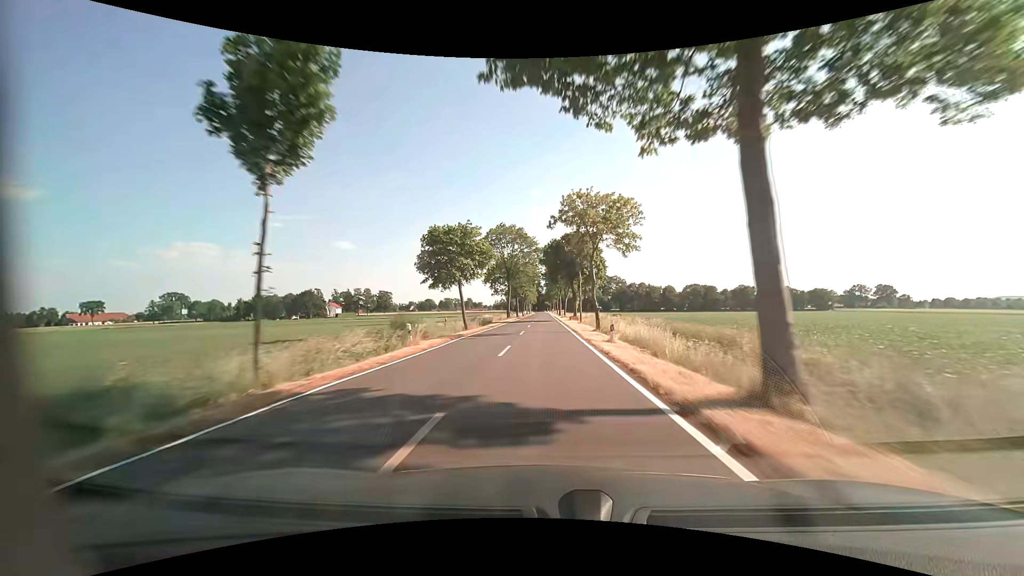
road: tertiary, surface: asphalt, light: Day
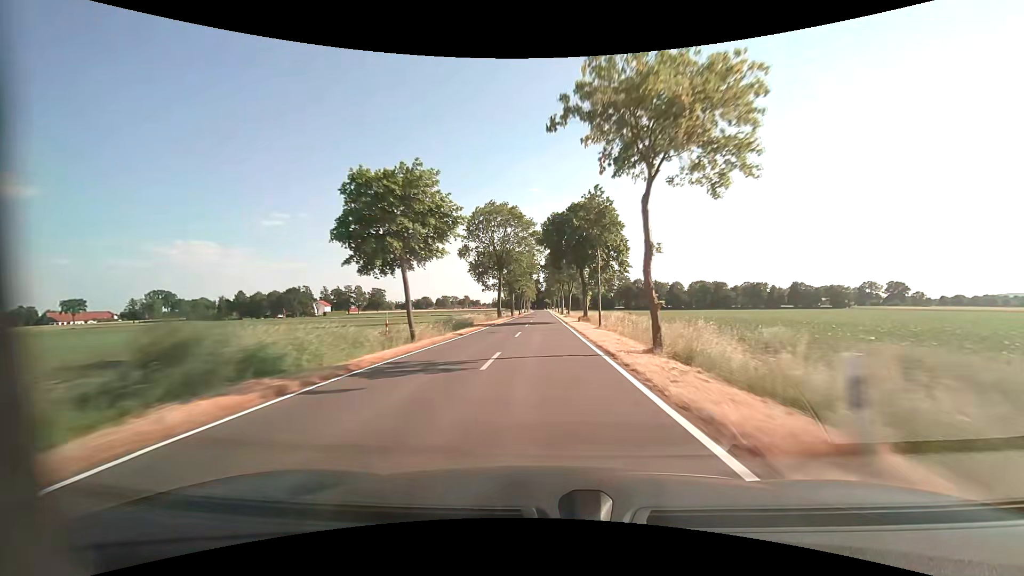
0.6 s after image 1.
(0.0, +15.8) m; 0°
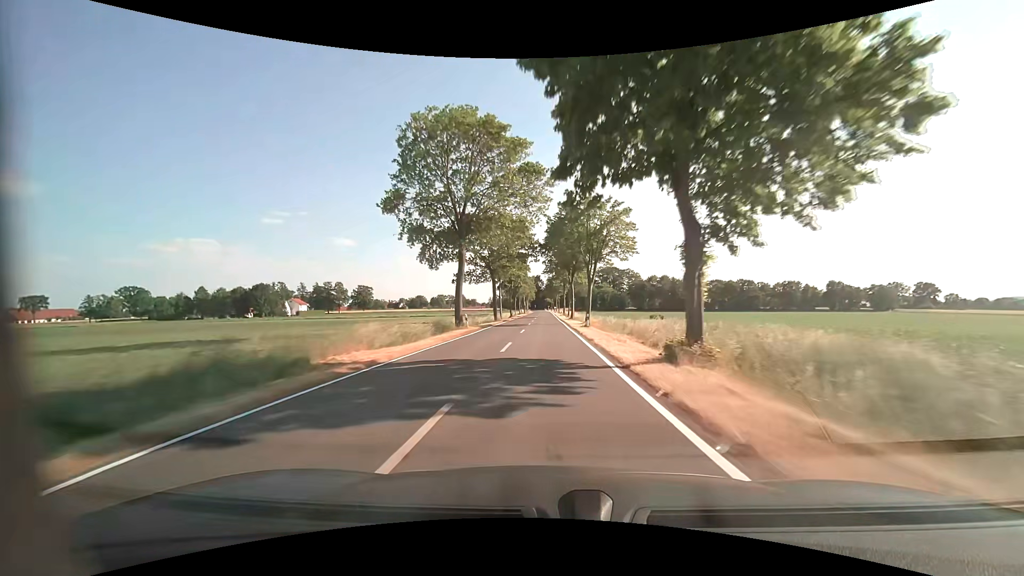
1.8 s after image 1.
(-0.1, +31.6) m; 0°
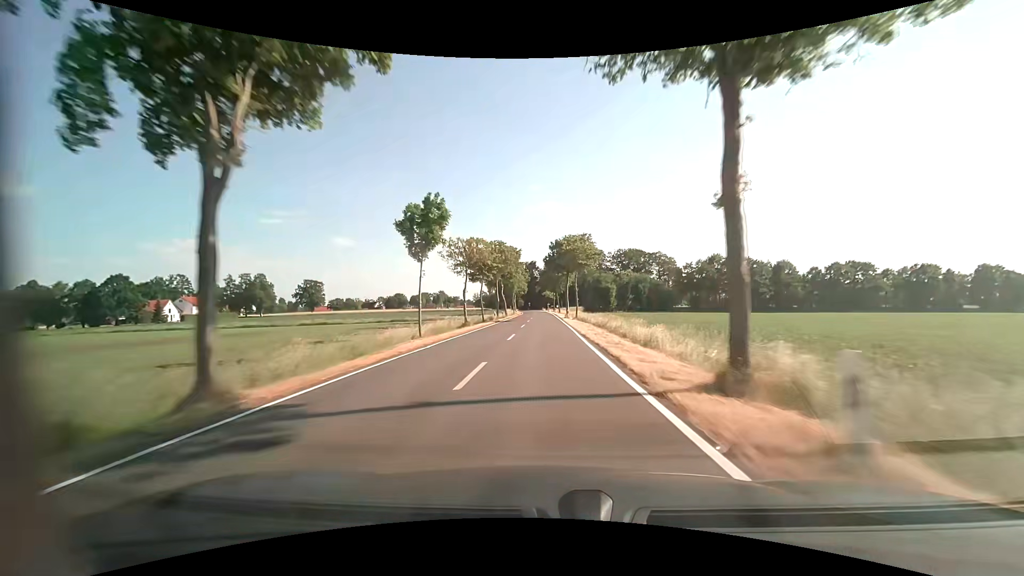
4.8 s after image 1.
(+0.1, +79.0) m; 0°
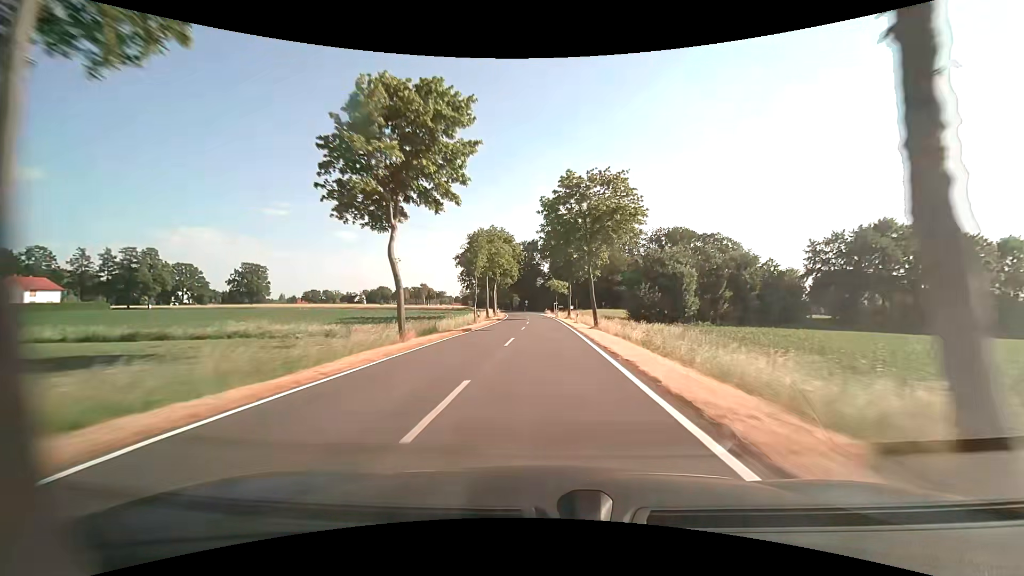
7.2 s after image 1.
(-0.5, +63.2) m; -1°
(0, +10) (0, +20) (0, +30) (0, +40) (0, +50) (0, +60) (-1, +70) (-1, +80) (-2, +90) (-3, +100) m
